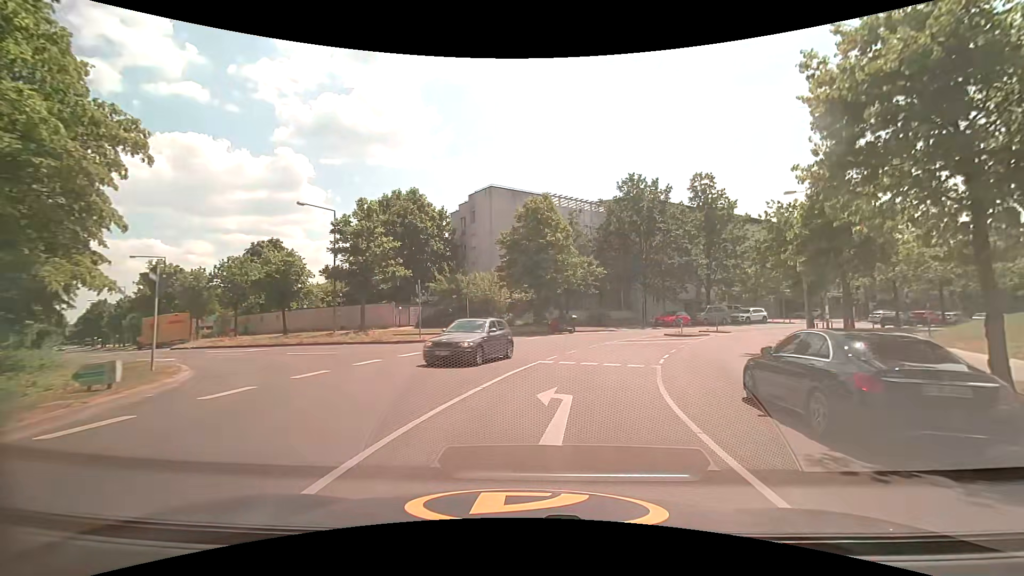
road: tertiary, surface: asphalt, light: Day
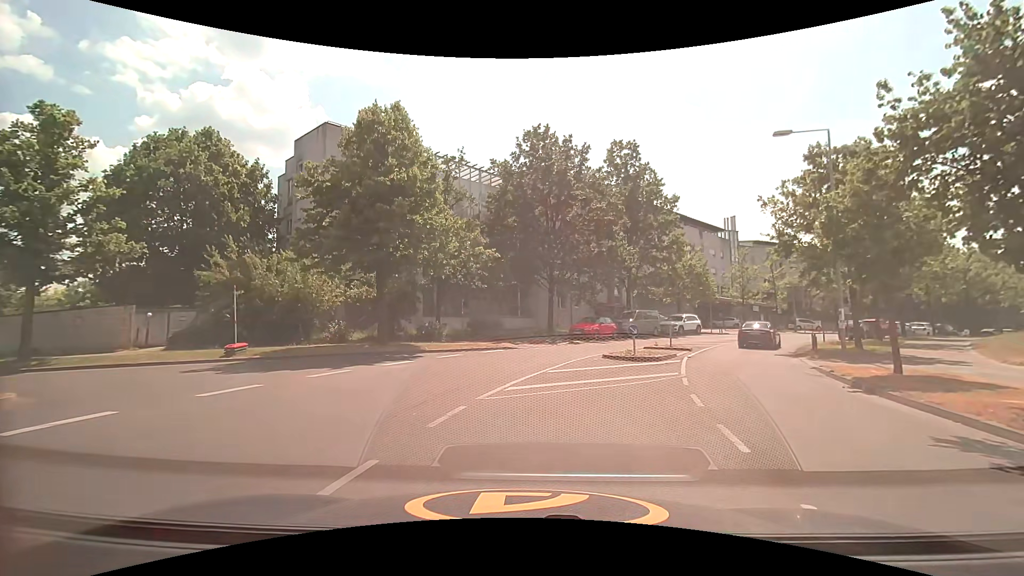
(+2.2, +15.9) m; +14°
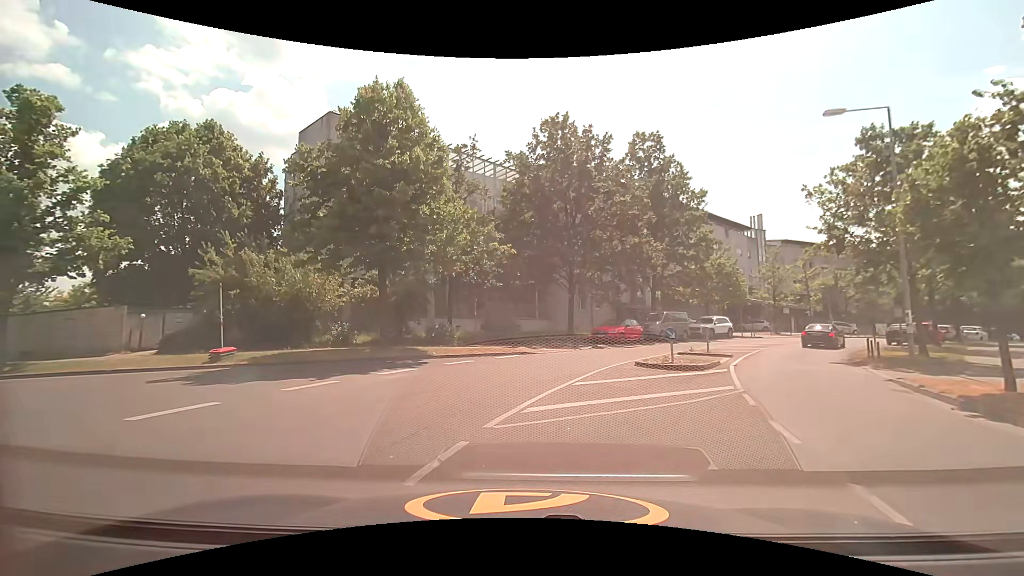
(-0.1, +2.2) m; -3°
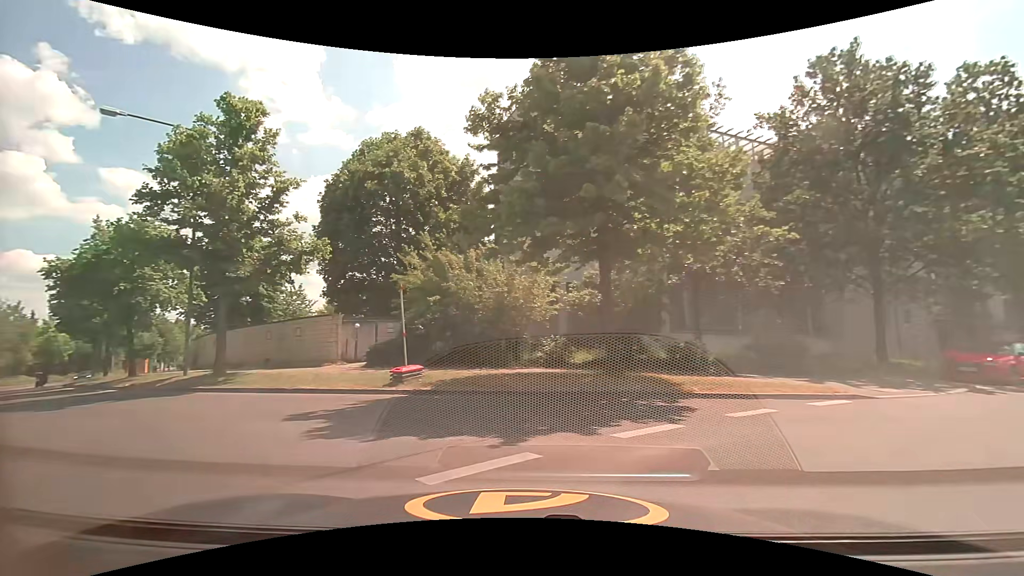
(-1.2, +6.3) m; -24°
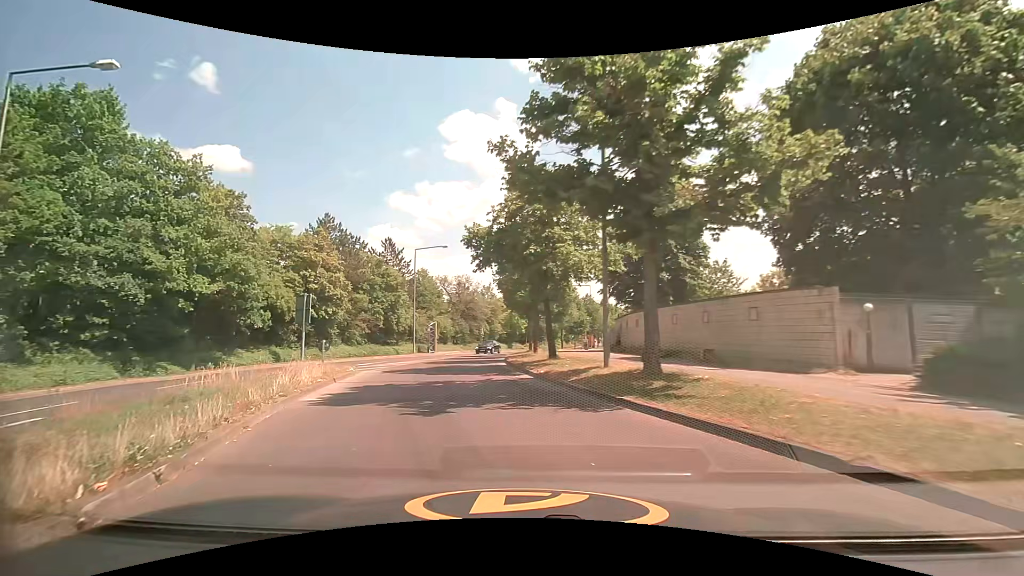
(-3.9, +8.4) m; -43°
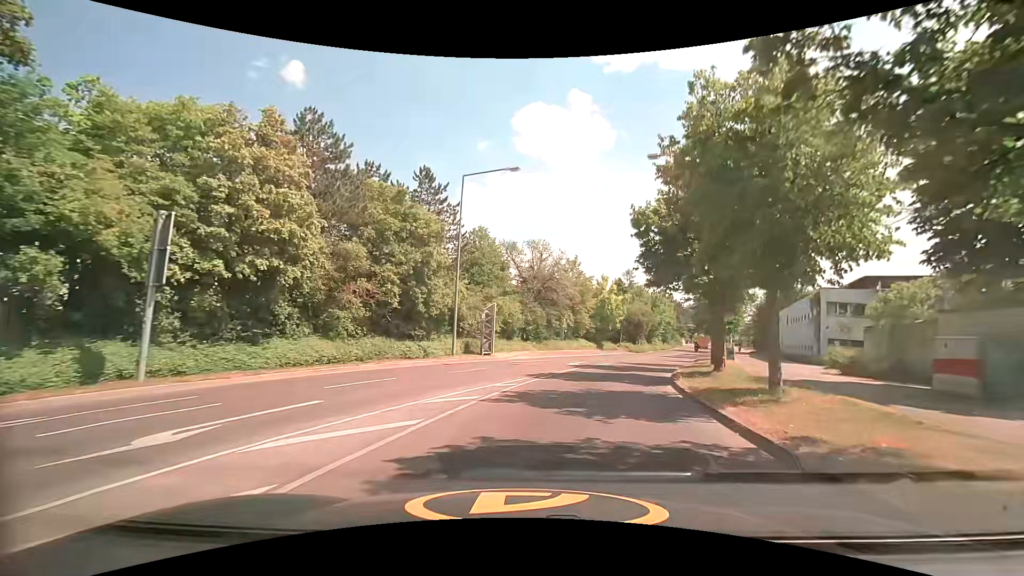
(-3.8, +21.7) m; -10°
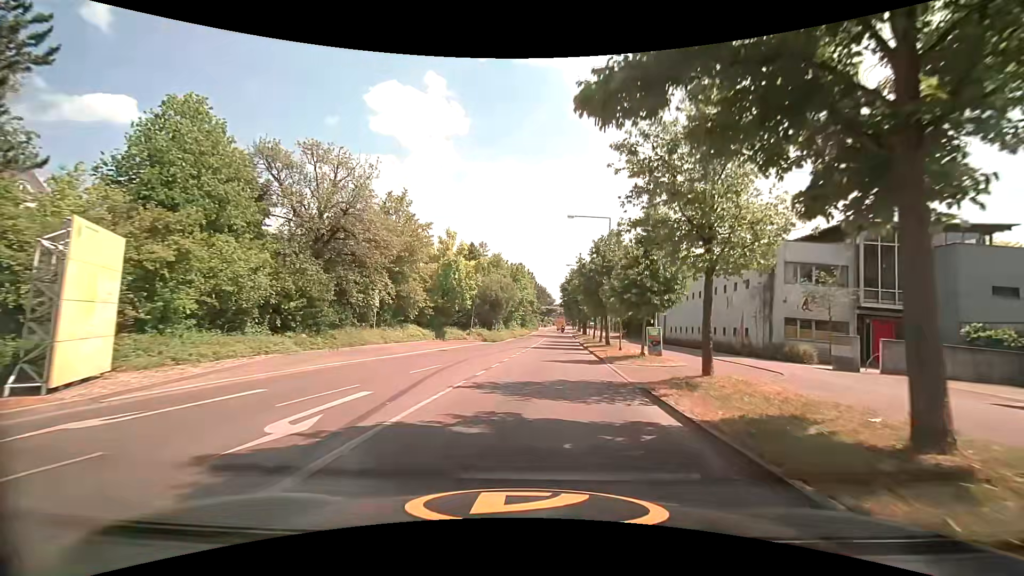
(+3.2, +20.2) m; +18°
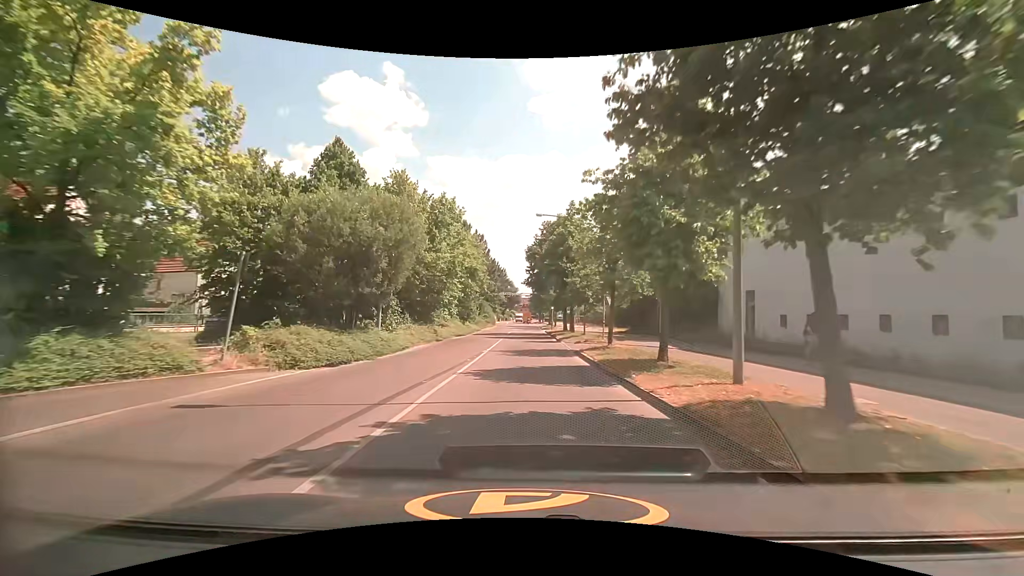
(+1.3, +30.5) m; +3°
(0, +10) (0, +20) (0, +30) (0, +40) (+1, +50) (+1, +60) (+1, +70) (+1, +80) (+1, +90) (+1, +100) m
